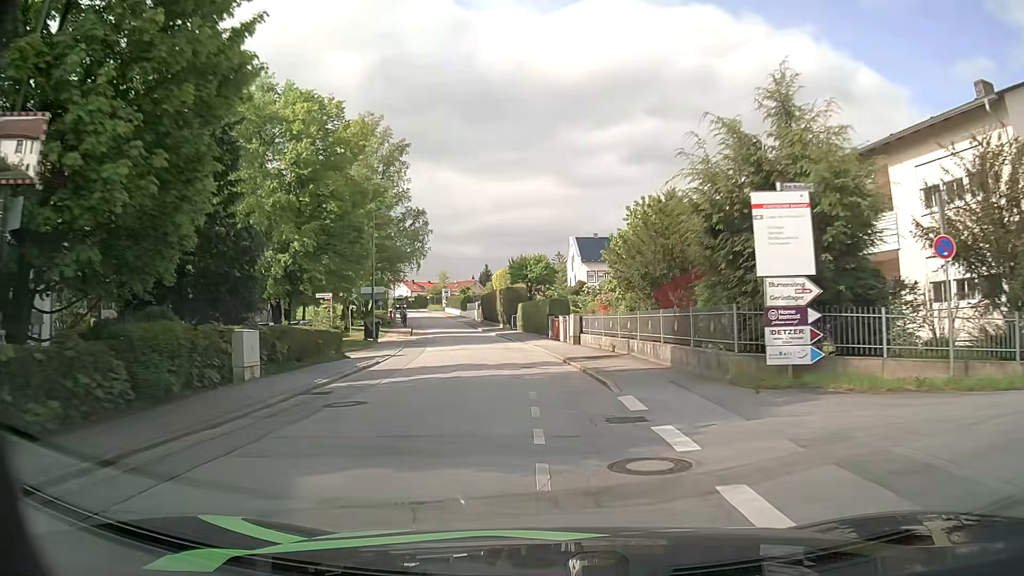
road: residential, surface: asphalt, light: Day
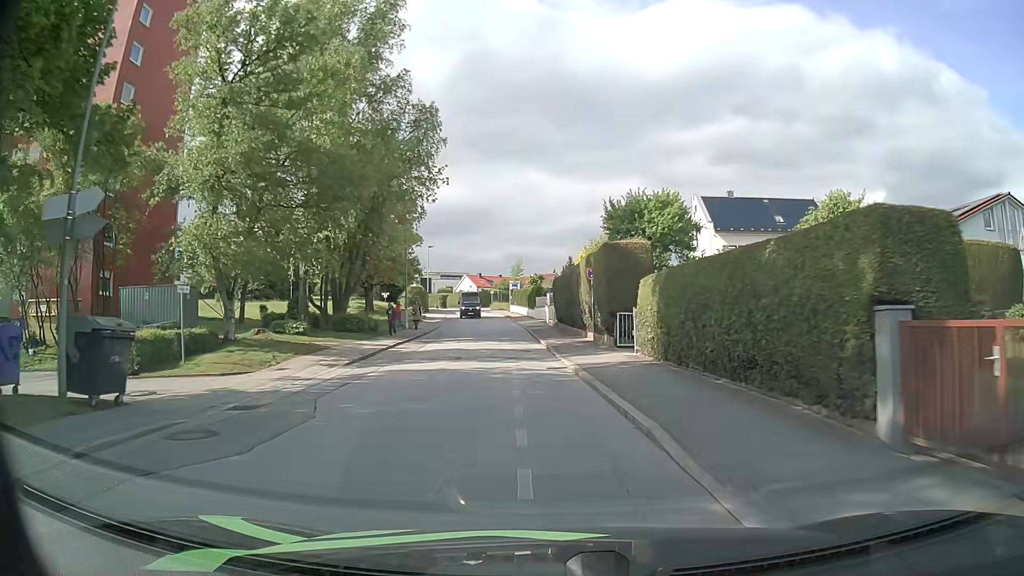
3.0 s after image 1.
(-1.9, +32.2) m; -7°
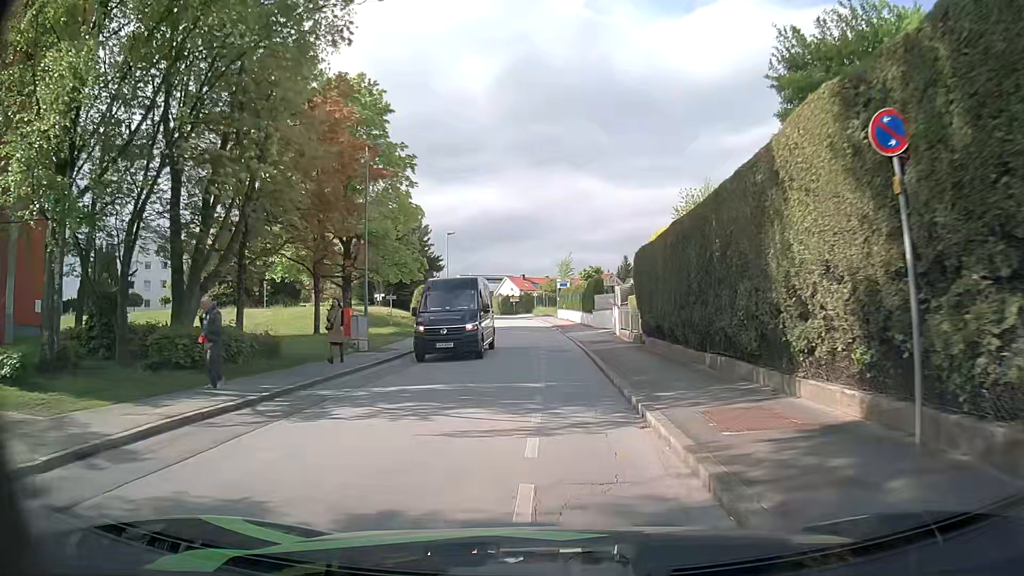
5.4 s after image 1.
(-0.7, +20.2) m; -4°
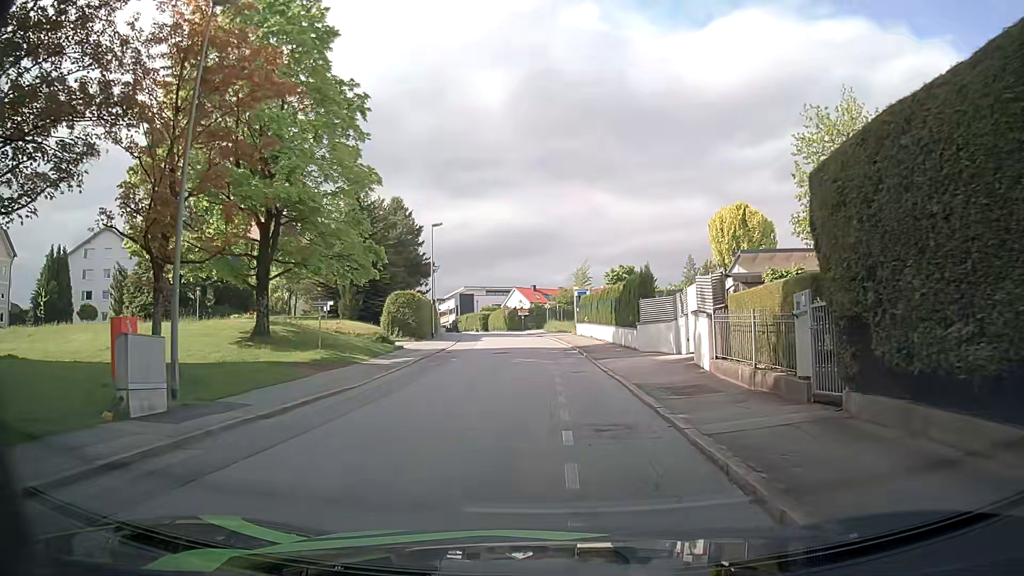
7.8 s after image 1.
(-0.1, +14.7) m; 0°
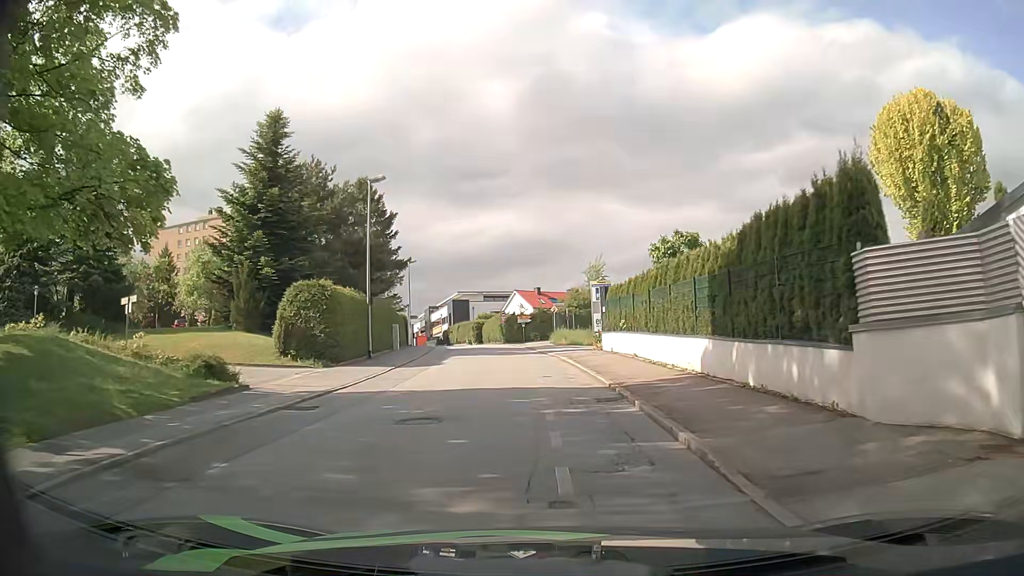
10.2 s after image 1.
(-0.3, +18.6) m; -2°
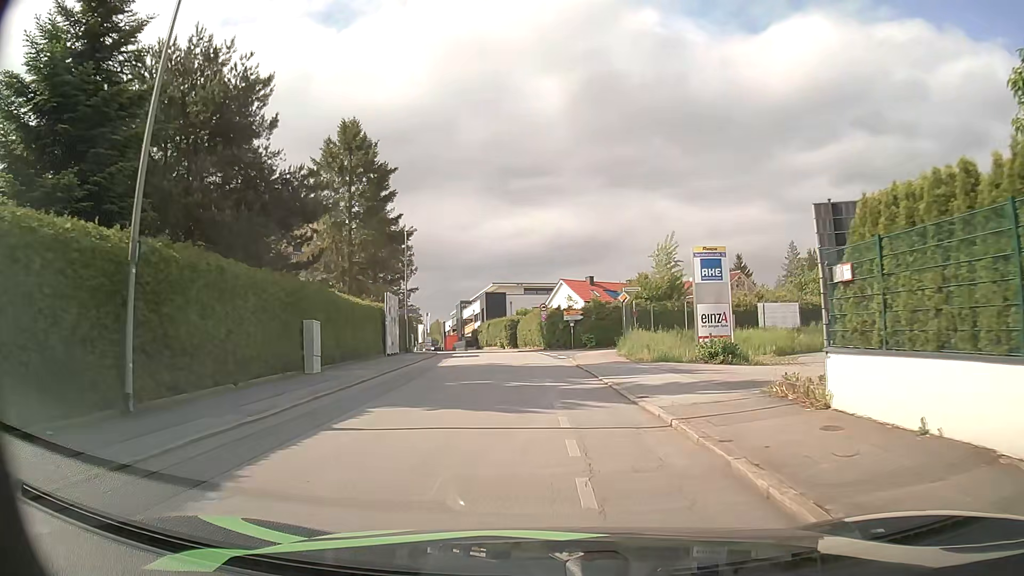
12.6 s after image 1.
(-0.6, +20.3) m; -4°
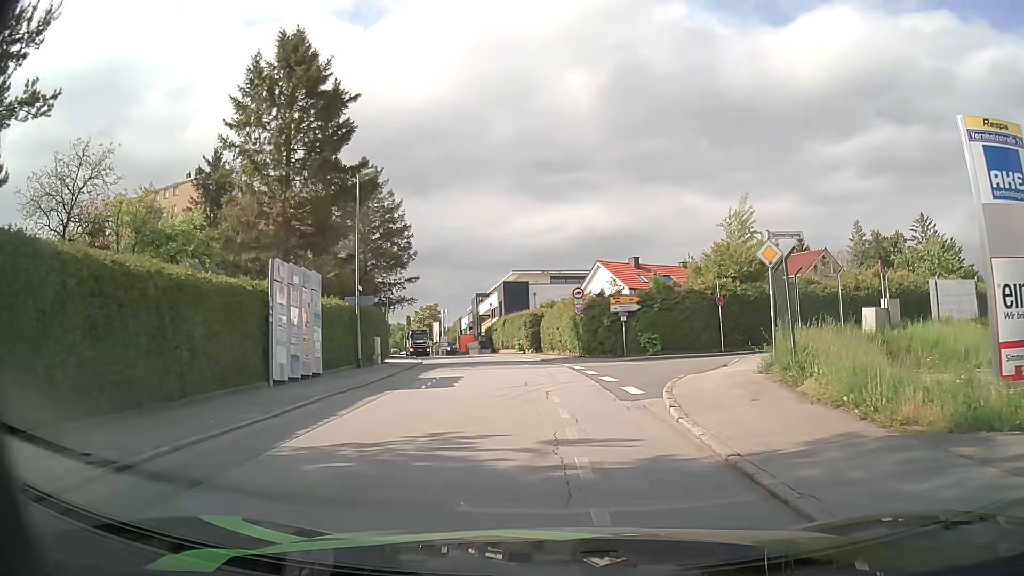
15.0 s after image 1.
(-0.3, +16.8) m; -3°
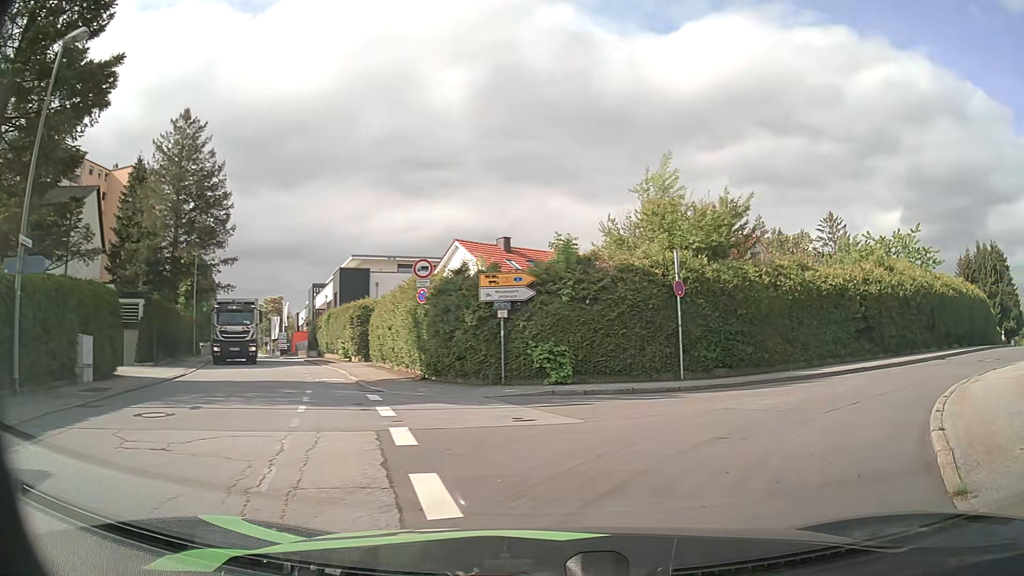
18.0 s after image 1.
(+0.5, +14.1) m; +12°
(+3, +9) (+11, +16) (+19, +21) (+27, +27) (+34, +34) (+41, +41) (+48, +49) (+55, +56) (+61, +63) (+68, +71) m
